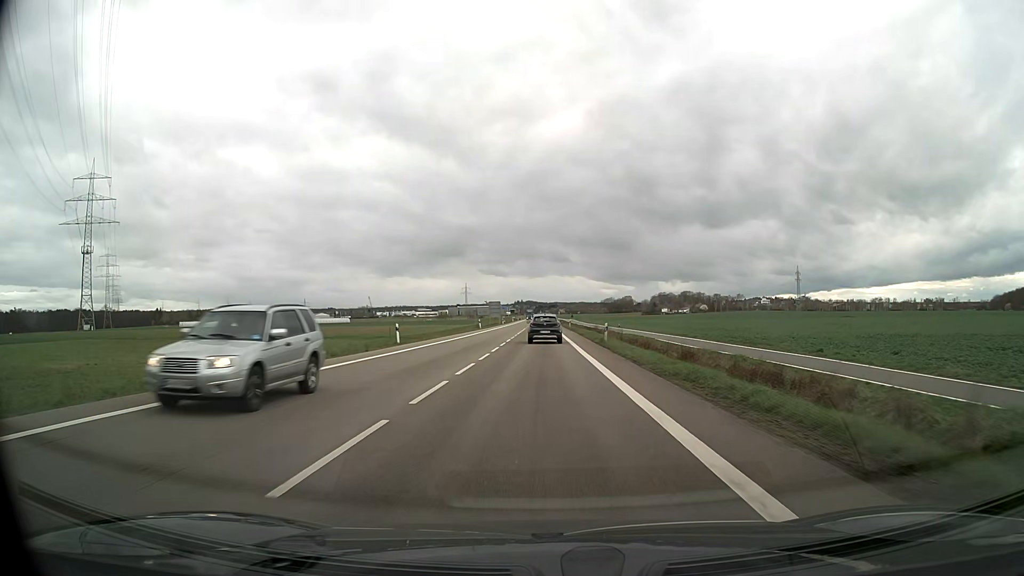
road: secondary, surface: asphalt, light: Day
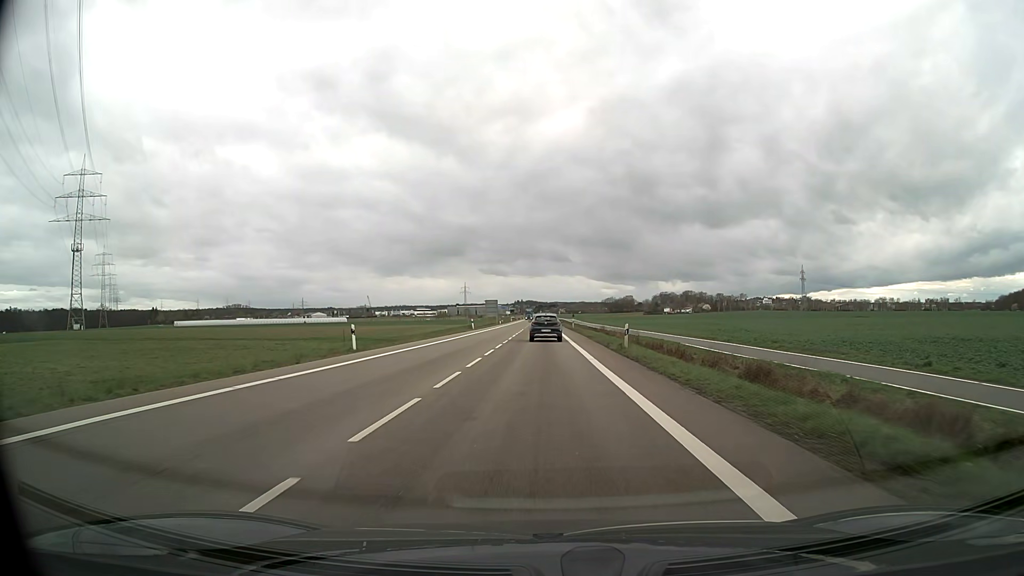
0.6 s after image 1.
(0.0, +9.1) m; 0°
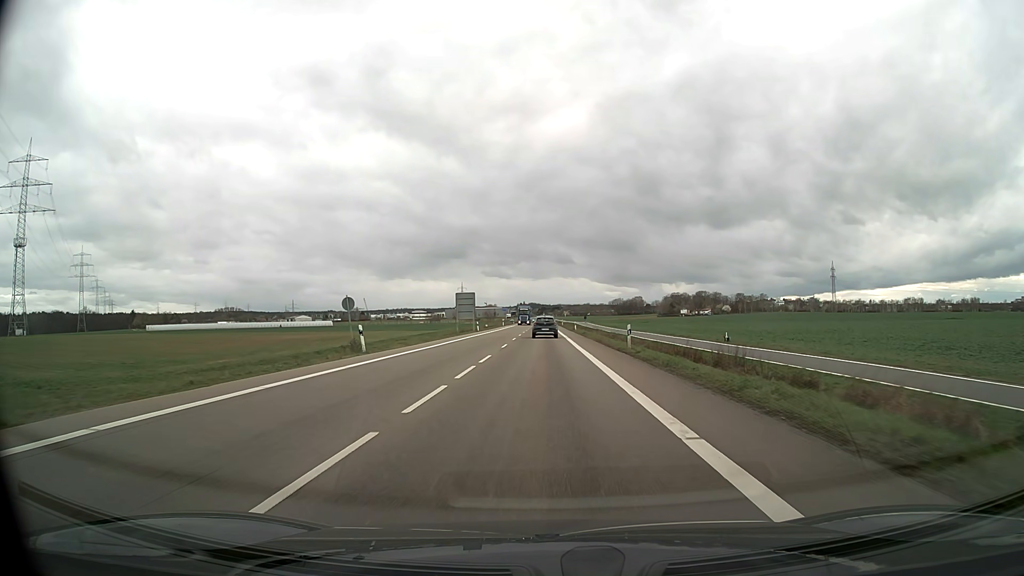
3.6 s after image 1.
(-0.1, +49.1) m; 0°
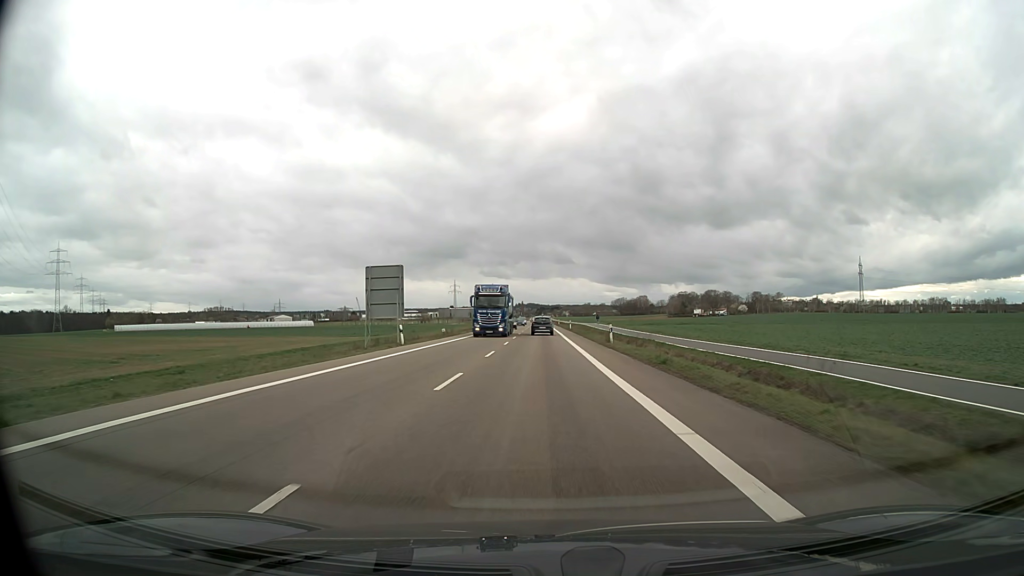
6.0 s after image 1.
(0.0, +42.8) m; 0°
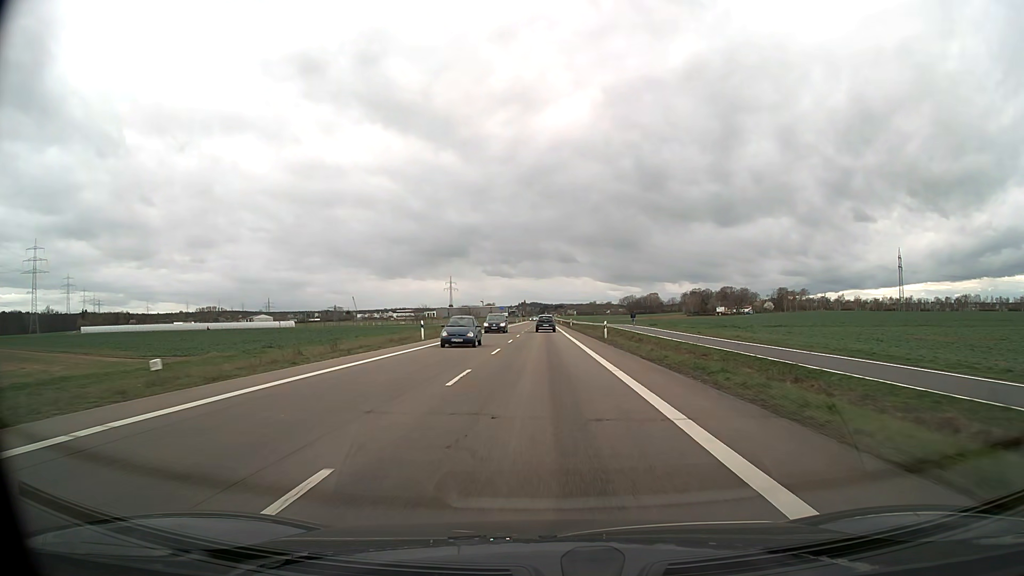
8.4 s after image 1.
(-0.2, +45.3) m; 0°
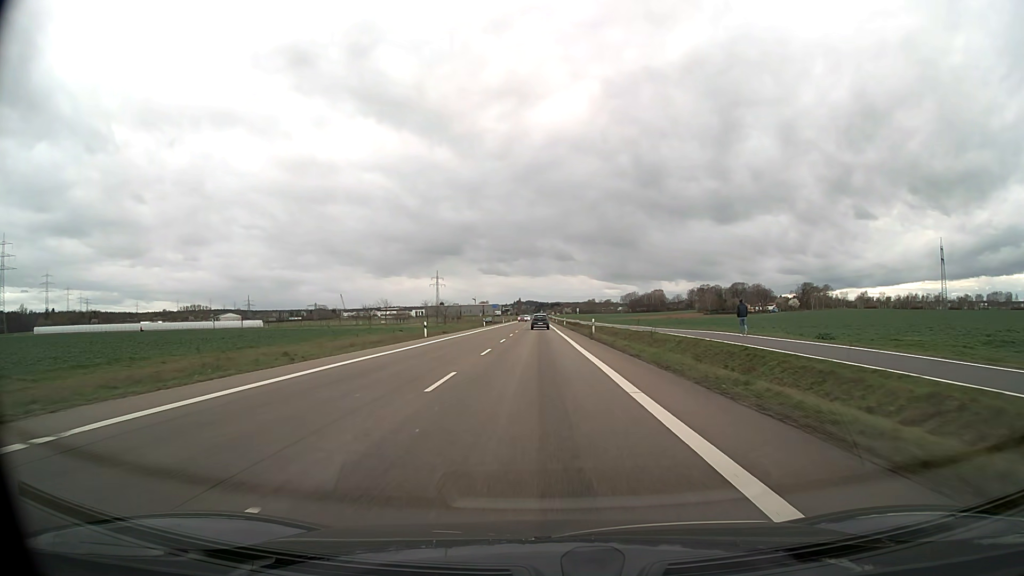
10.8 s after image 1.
(+0.2, +47.0) m; 0°
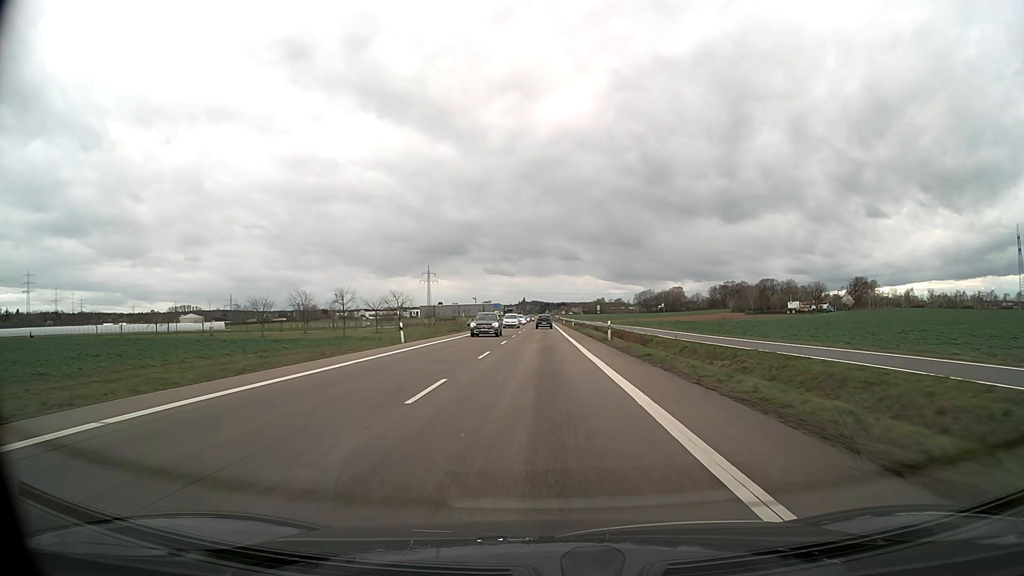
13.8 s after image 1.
(-0.2, +58.6) m; 0°
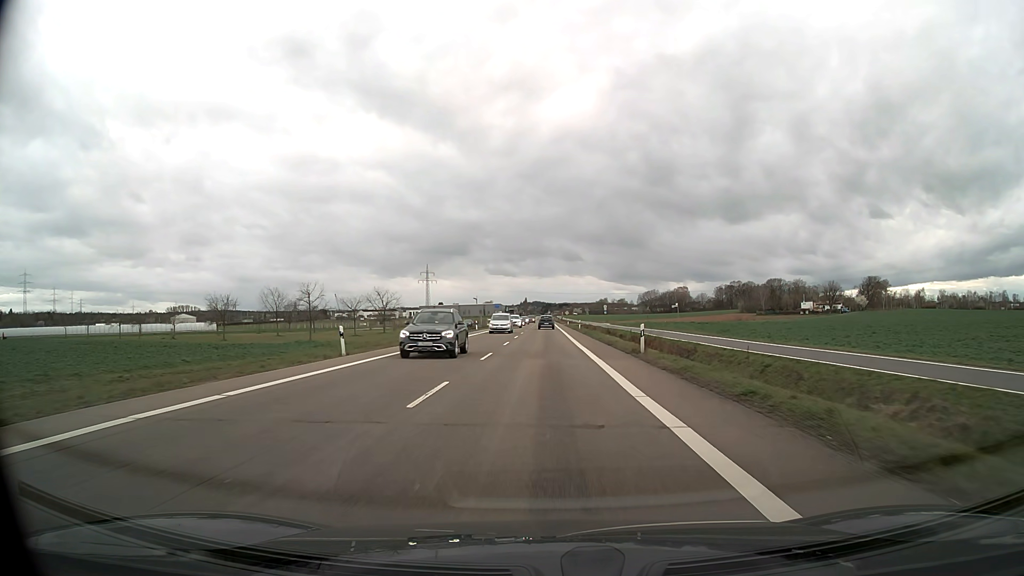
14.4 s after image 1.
(0.0, +11.6) m; 0°
(0, +10) (0, +20) (0, +30) (0, +40) (0, +50) (0, +60) (0, +70) (0, +80) (0, +90) (0, +100) m
